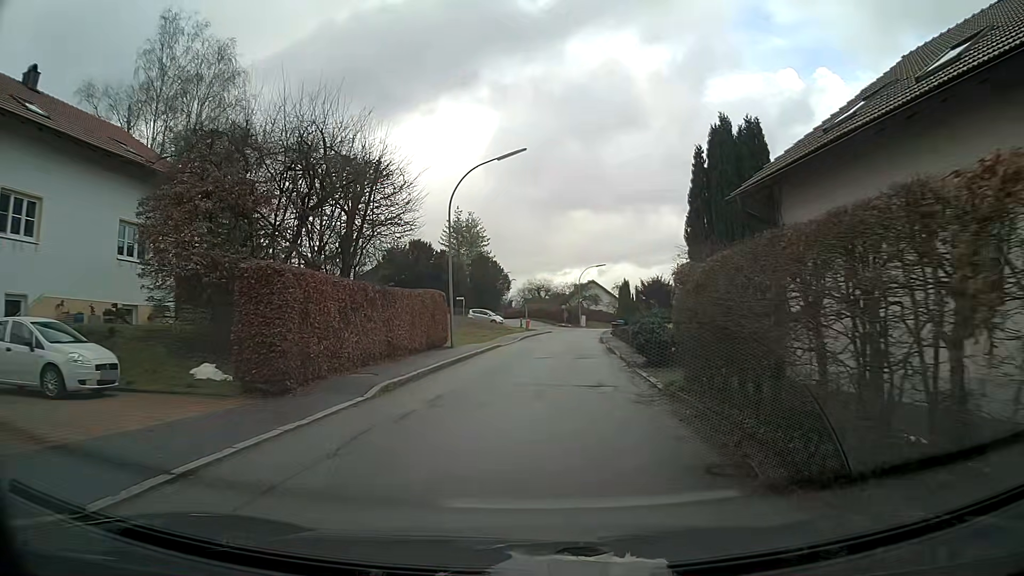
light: Day
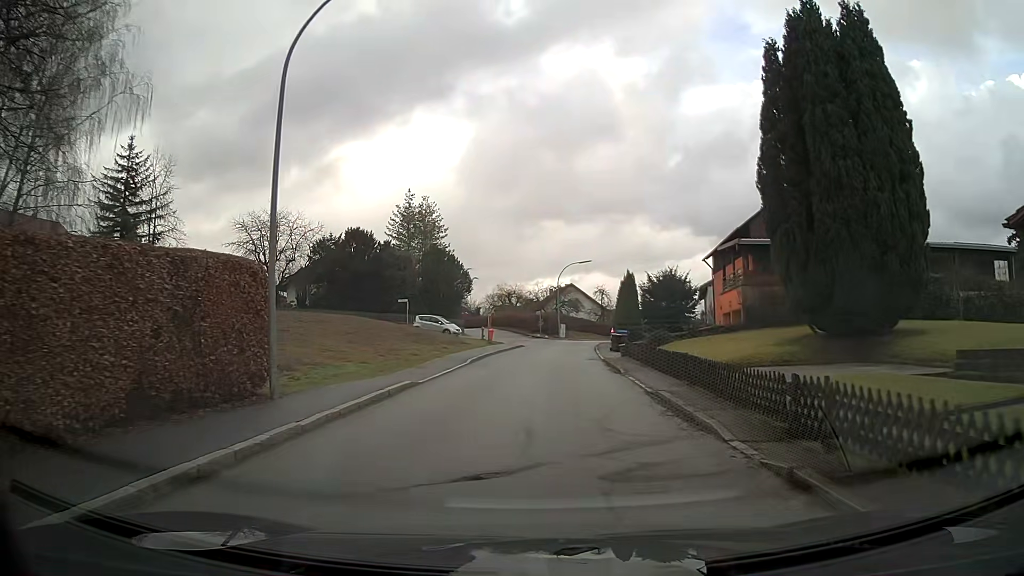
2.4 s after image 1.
(+0.2, +17.0) m; +1°
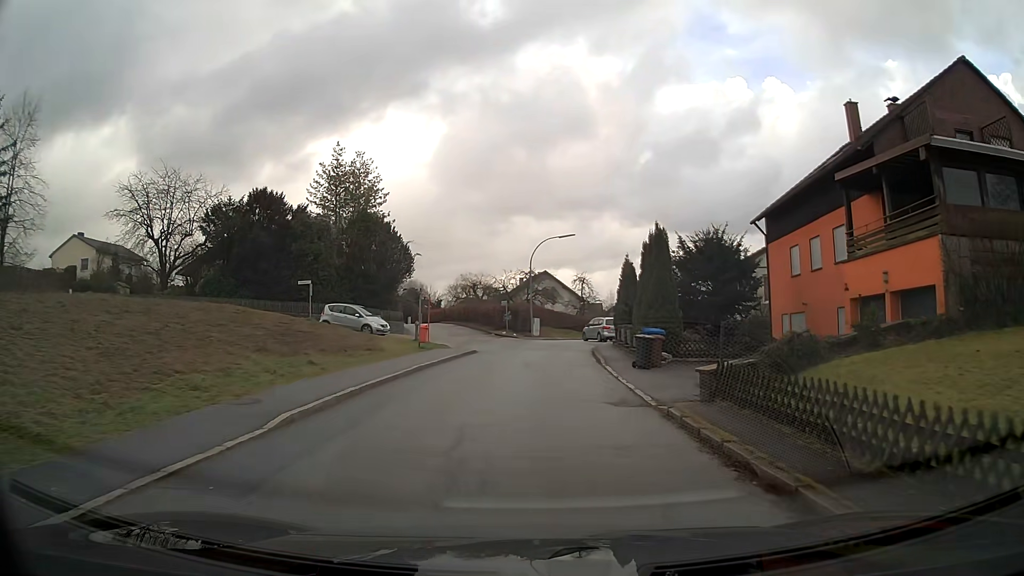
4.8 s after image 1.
(+0.5, +17.1) m; +3°
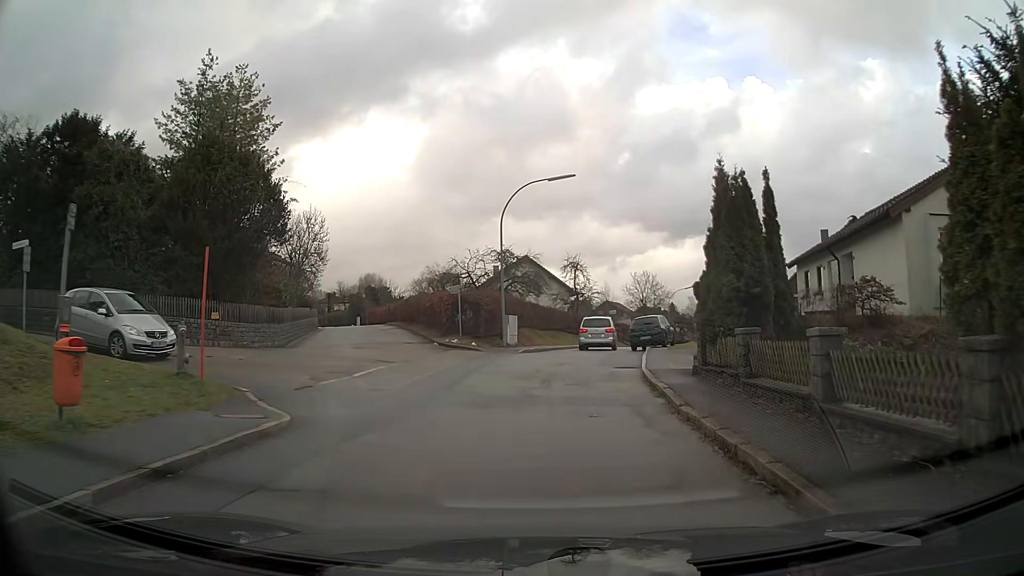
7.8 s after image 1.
(+0.2, +21.1) m; +1°
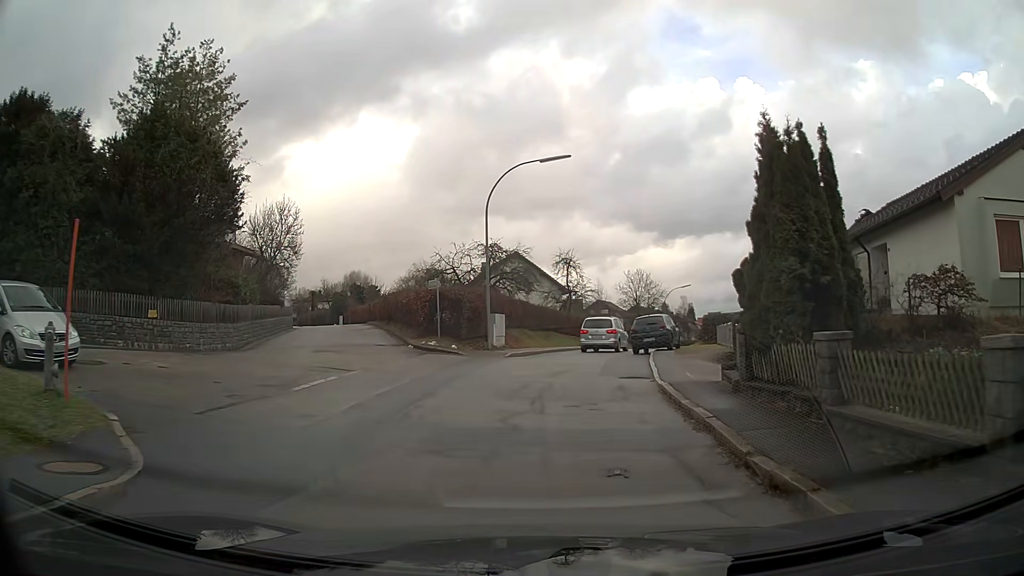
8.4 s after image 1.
(0.0, +3.6) m; +1°
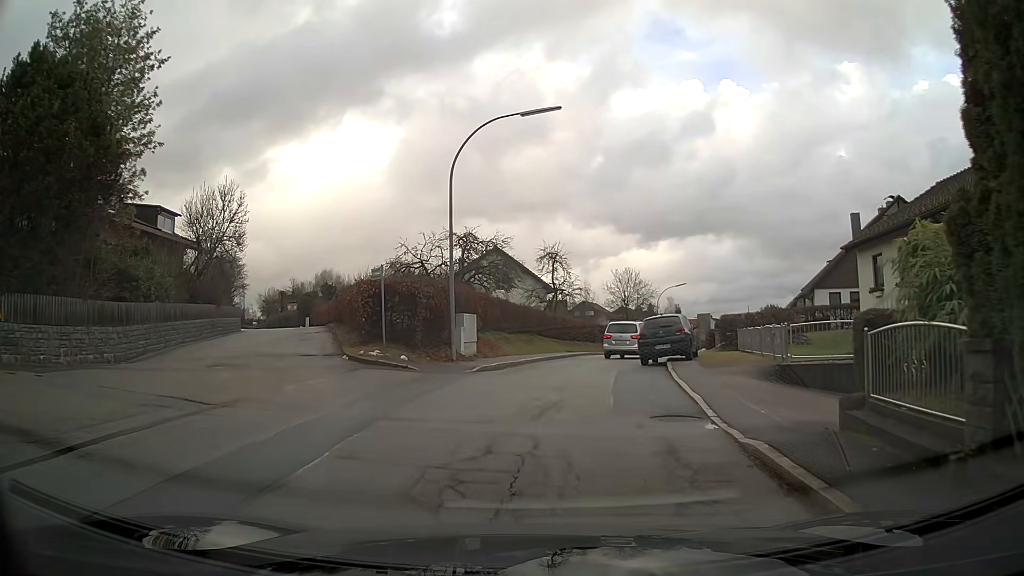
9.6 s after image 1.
(+0.1, +6.6) m; +1°
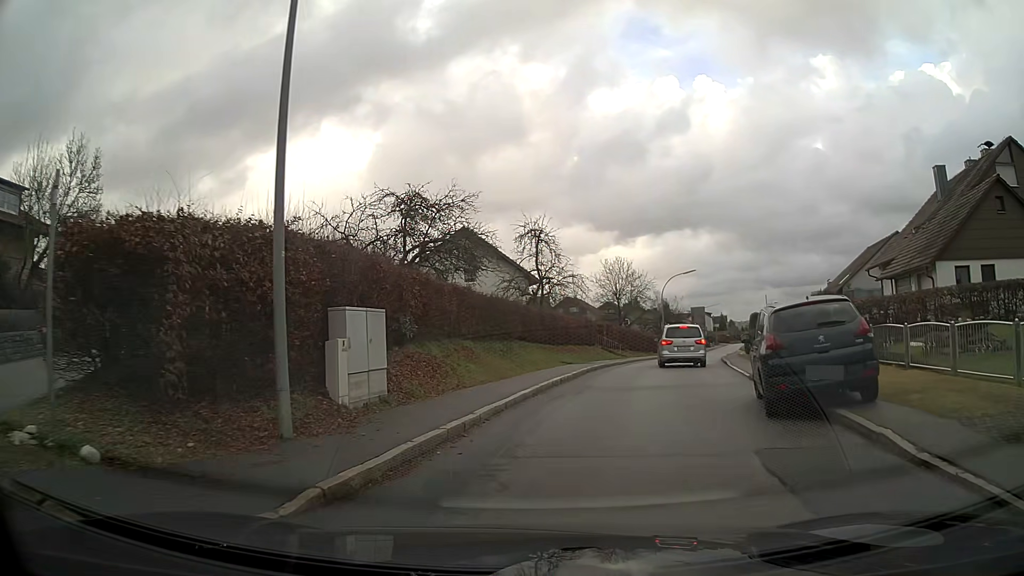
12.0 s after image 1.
(+0.1, +13.5) m; +3°
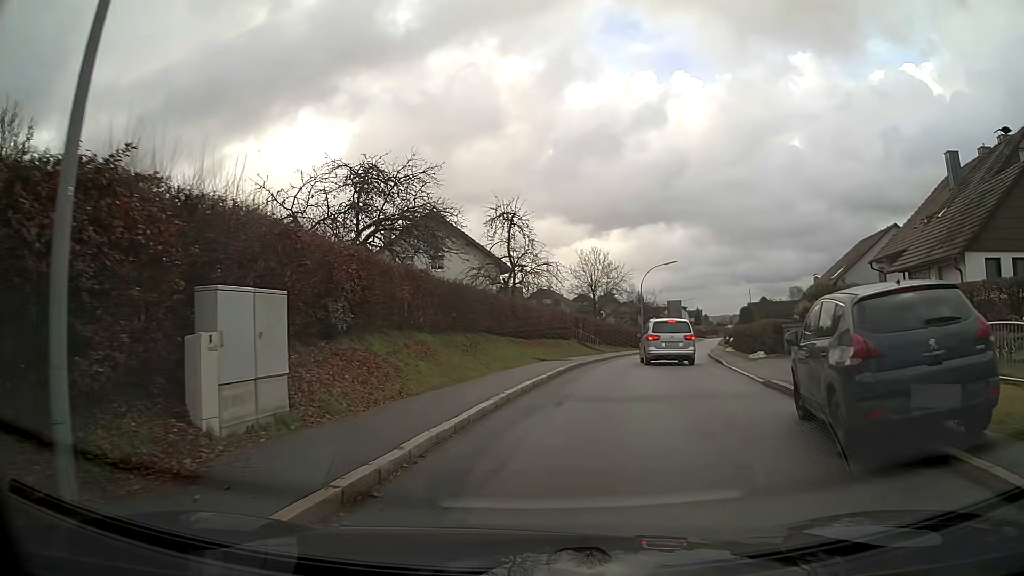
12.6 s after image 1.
(+0.1, +3.4) m; +3°
(+1, +10) (+2, +20) (+5, +29) (+8, +39) (+10, +49) (+12, +59) (+15, +68) (+17, +78) (+20, +88) (+22, +97) m
